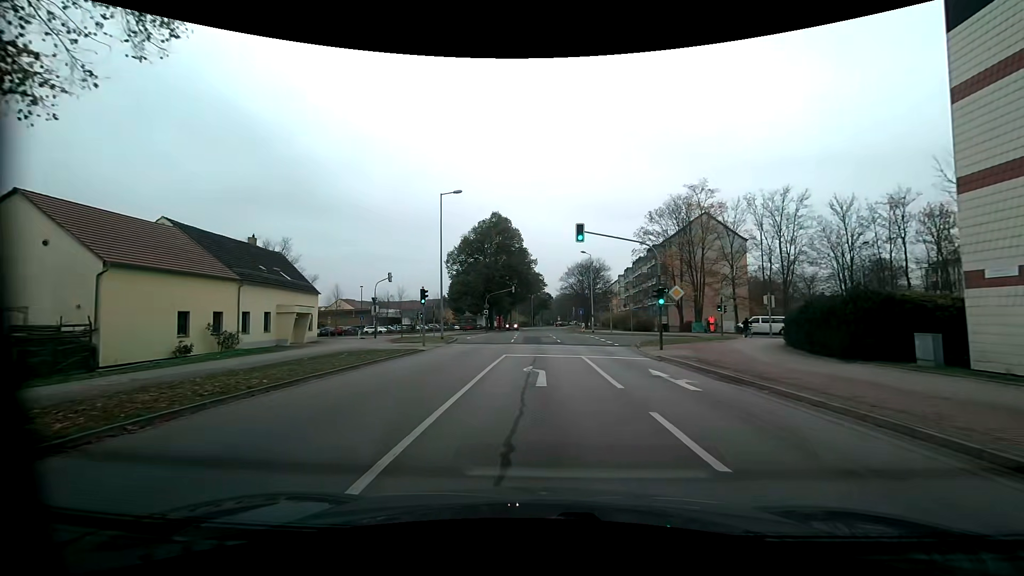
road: residential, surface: asphalt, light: Day
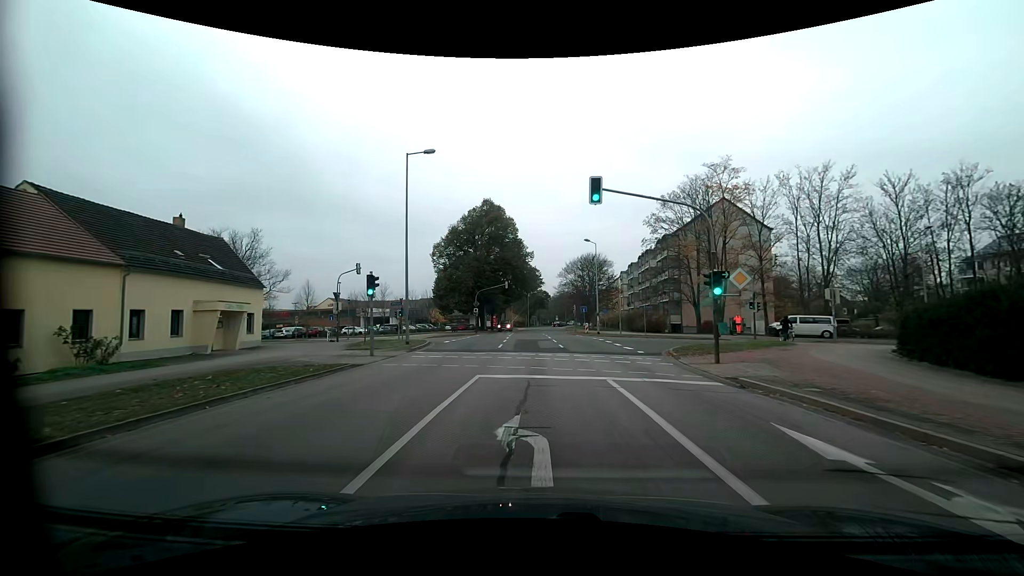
(+0.1, +8.4) m; 0°
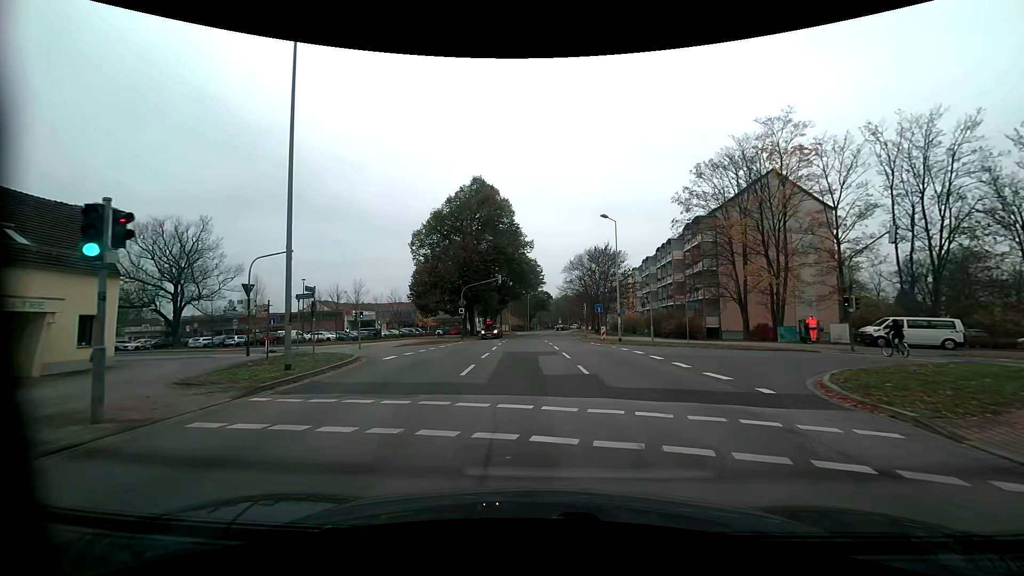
(0.0, +12.6) m; 0°
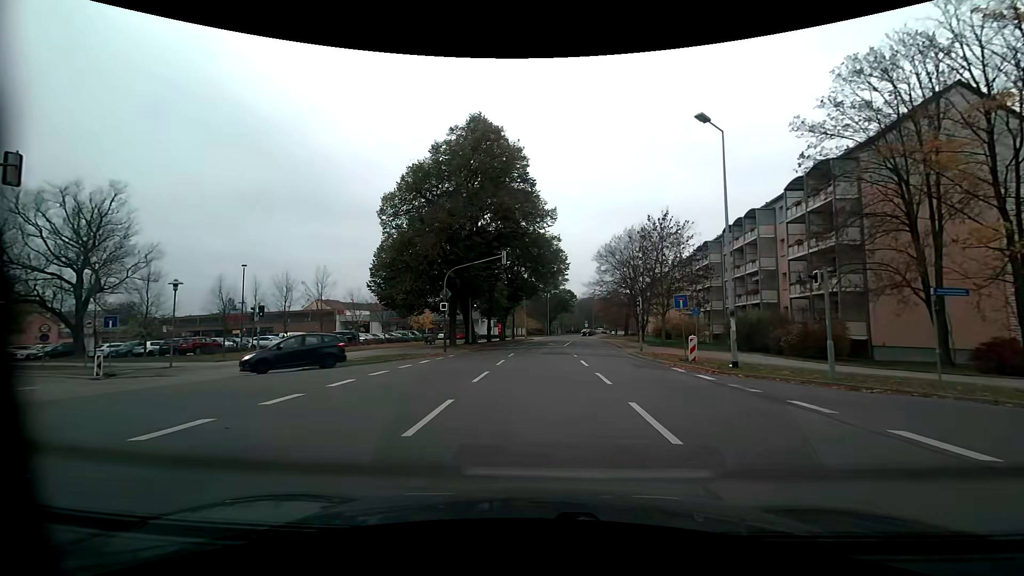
(-0.3, +18.4) m; -2°
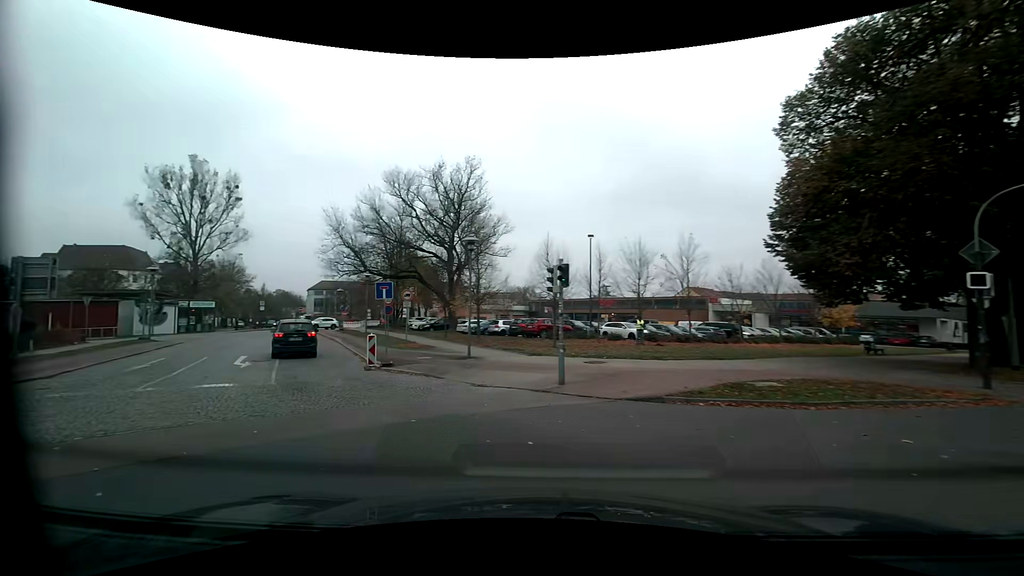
(-4.6, +14.3) m; -40°
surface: sett
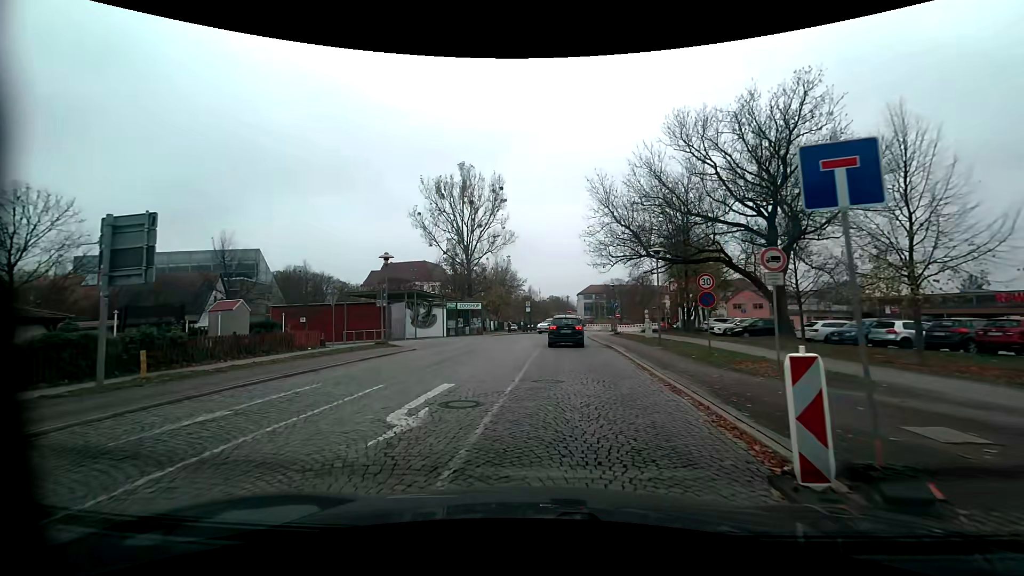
(-4.8, +12.9) m; -31°
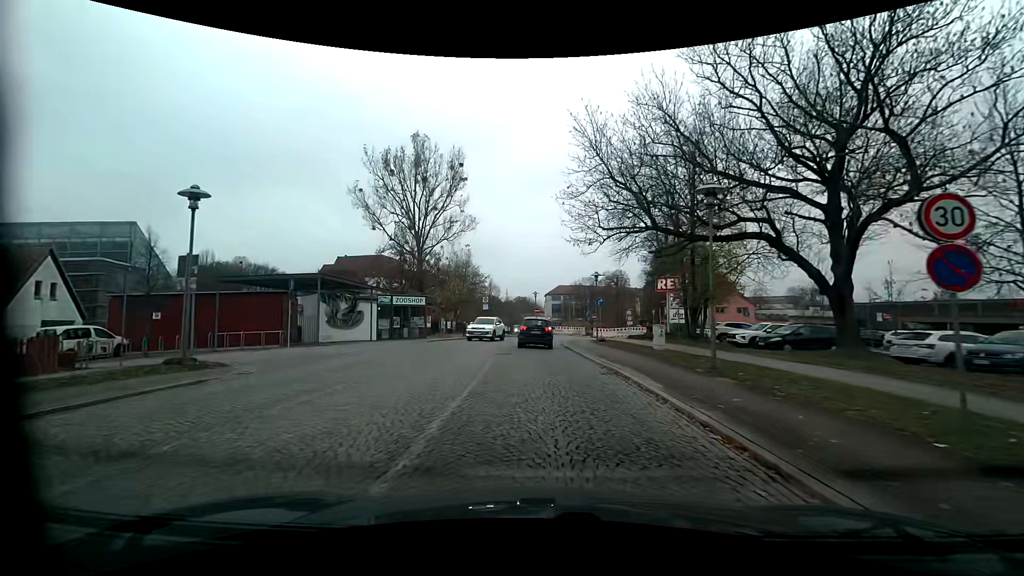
(+0.5, +12.2) m; +6°
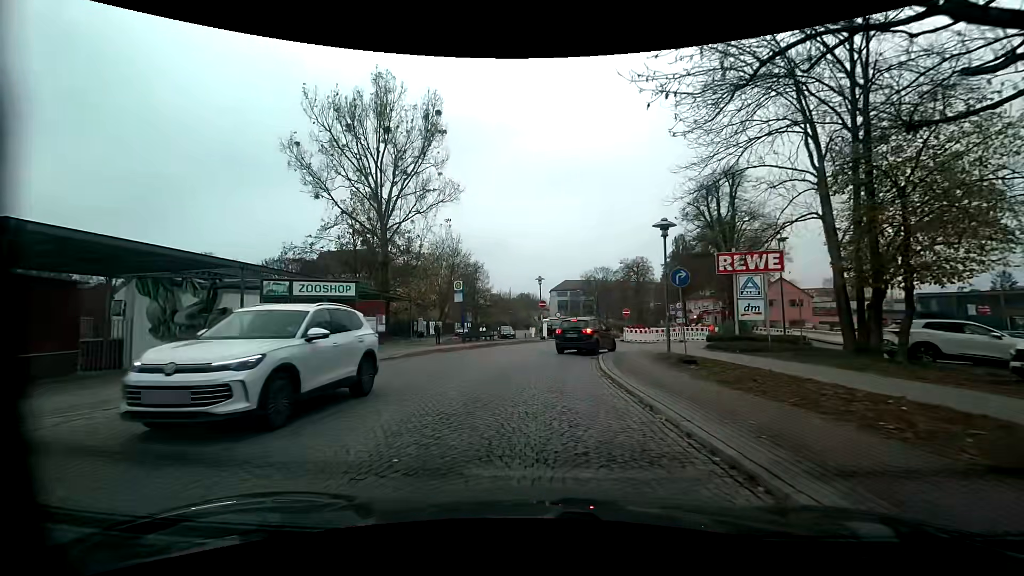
(-0.9, +17.7) m; -2°
